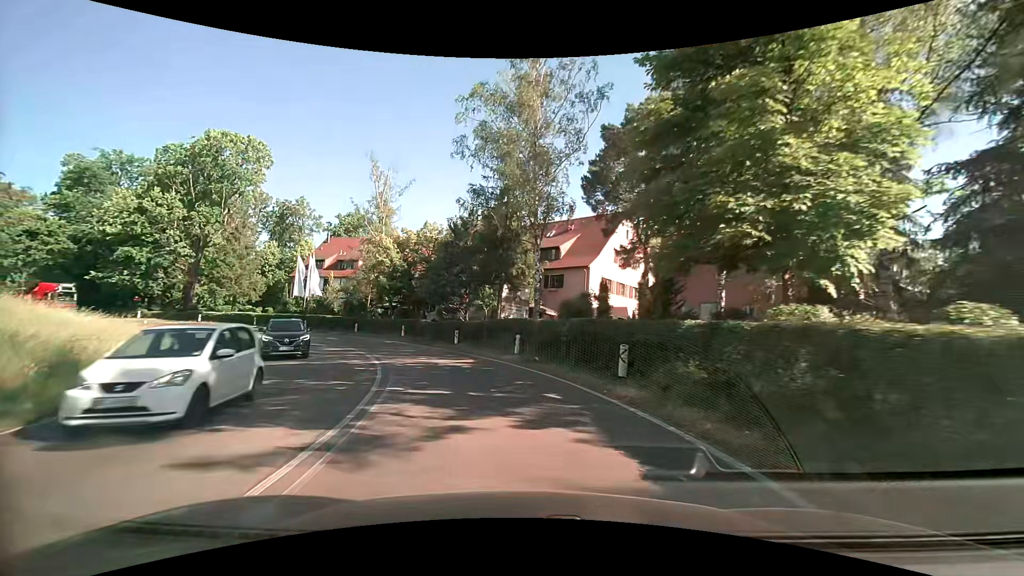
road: secondary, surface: asphalt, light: Day
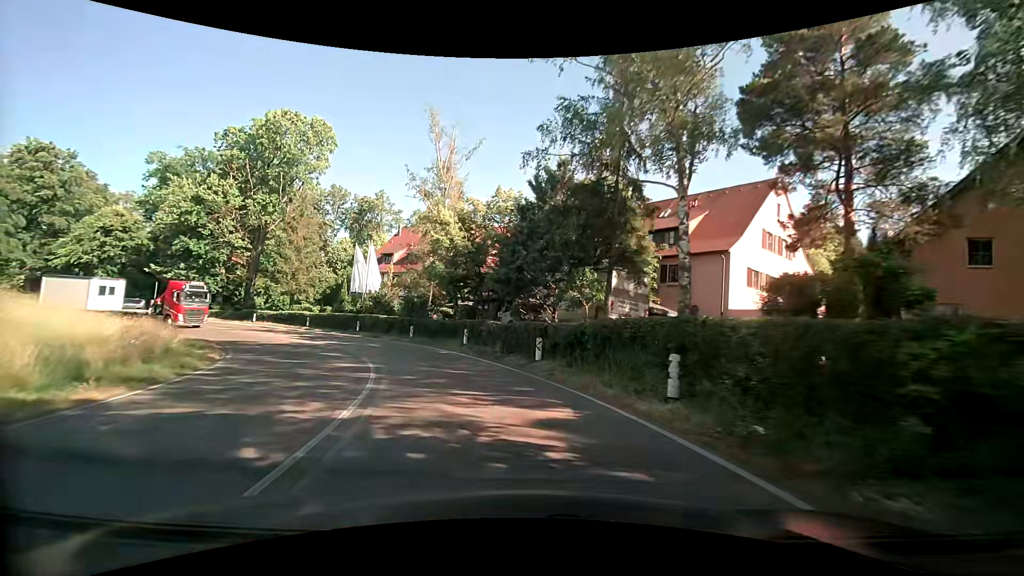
(-0.9, +10.8) m; -9°
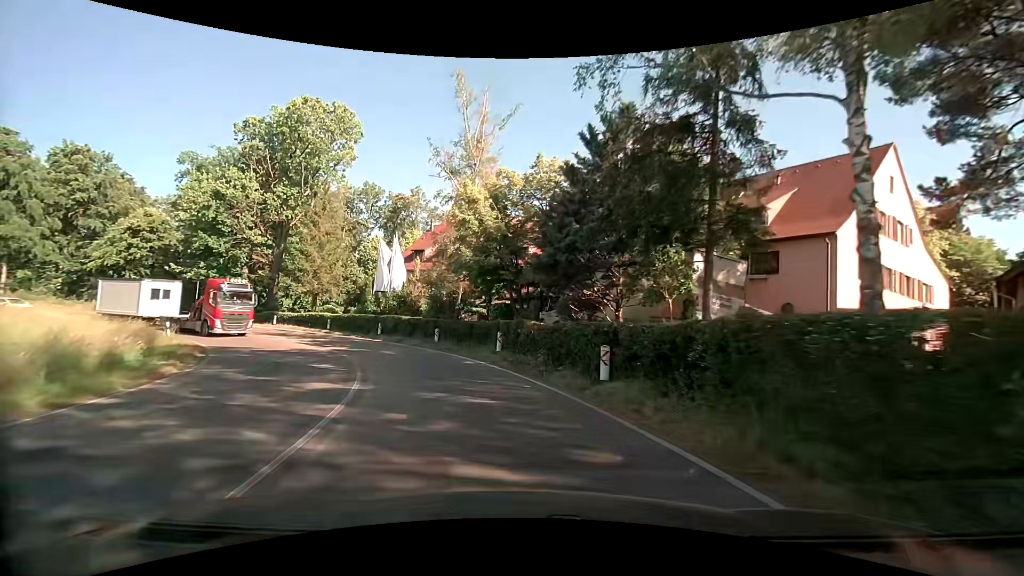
(-0.3, +5.5) m; -5°
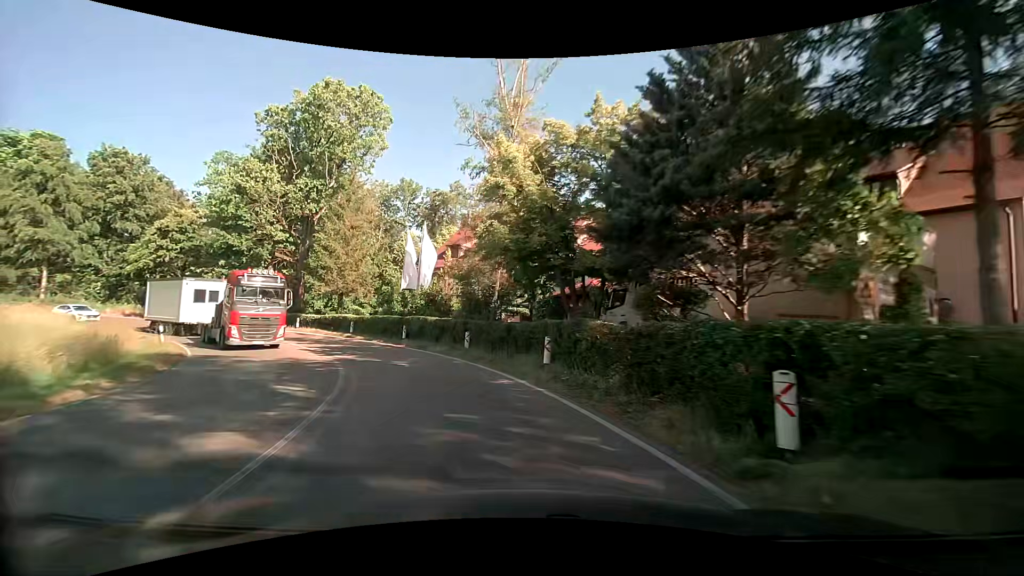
(-0.2, +5.5) m; -4°
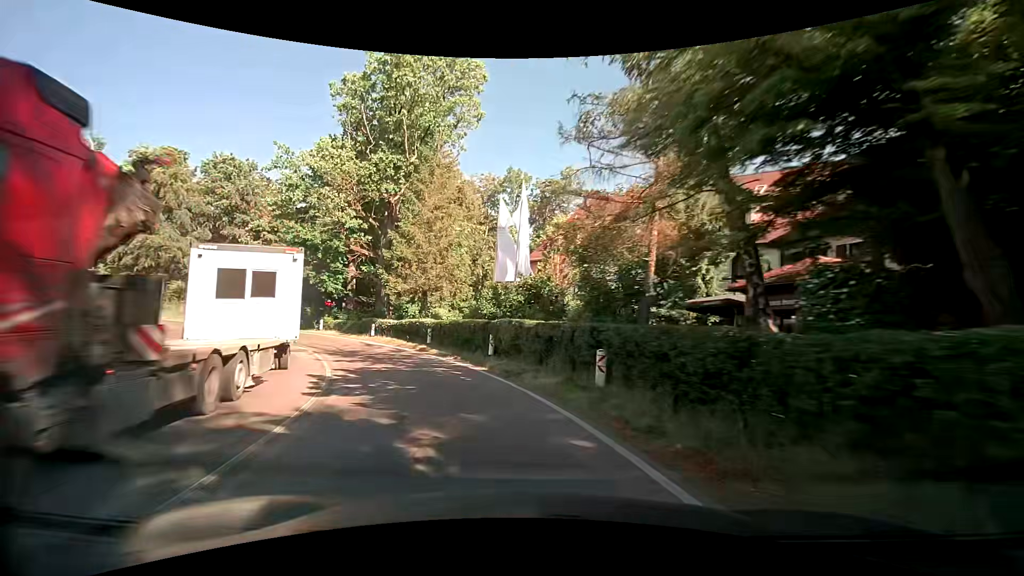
(-1.2, +11.1) m; -13°
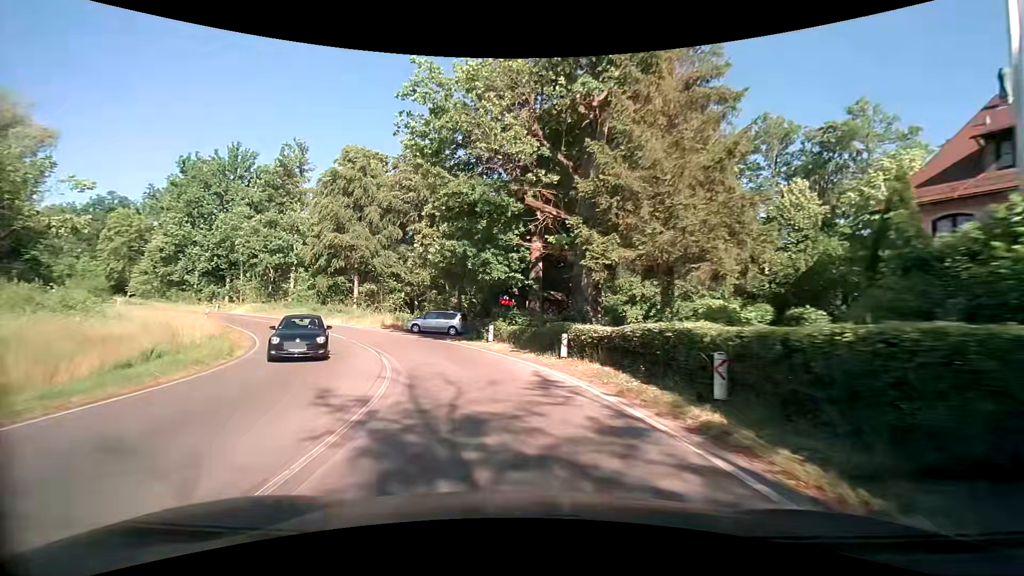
(-3.7, +16.6) m; -25°
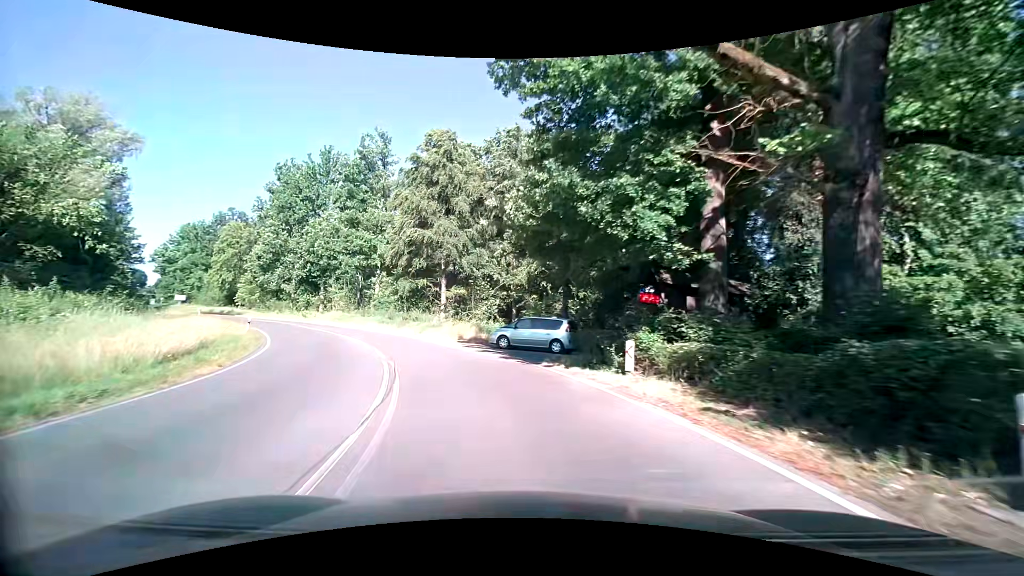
(-1.1, +11.7) m; -11°
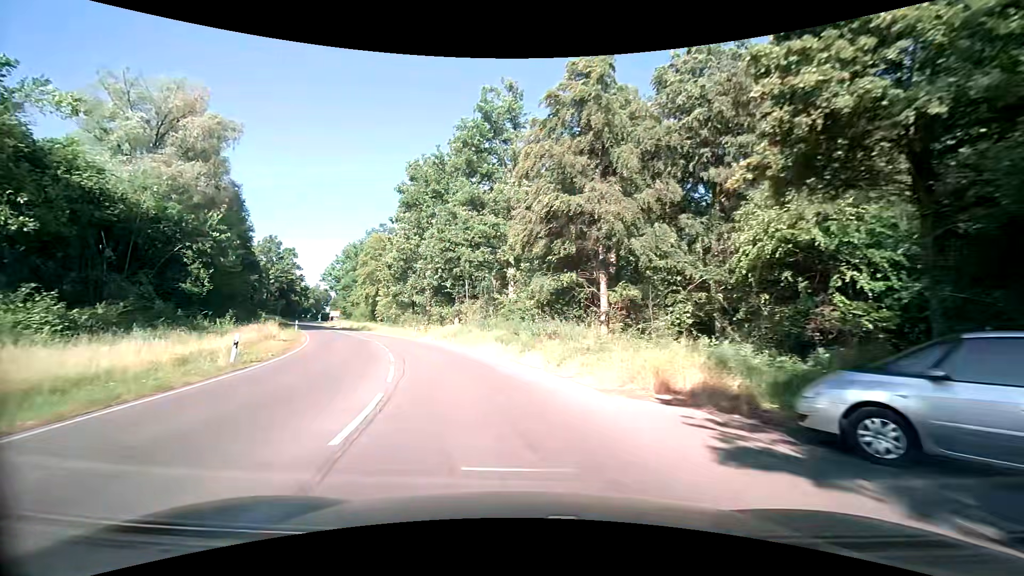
(-2.9, +18.1) m; -19°
(-1, +10) (-3, +20) (-6, +29) (-10, +38) (-14, +47) (-19, +56) (-24, +65) (-29, +74) (-33, +83) (-38, +91) m
